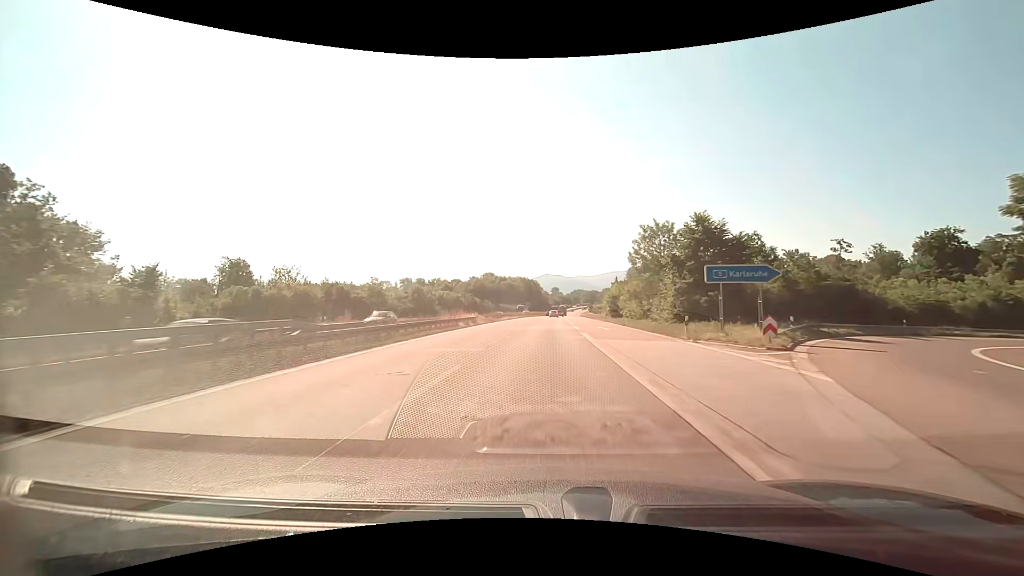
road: trunk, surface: asphalt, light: Day
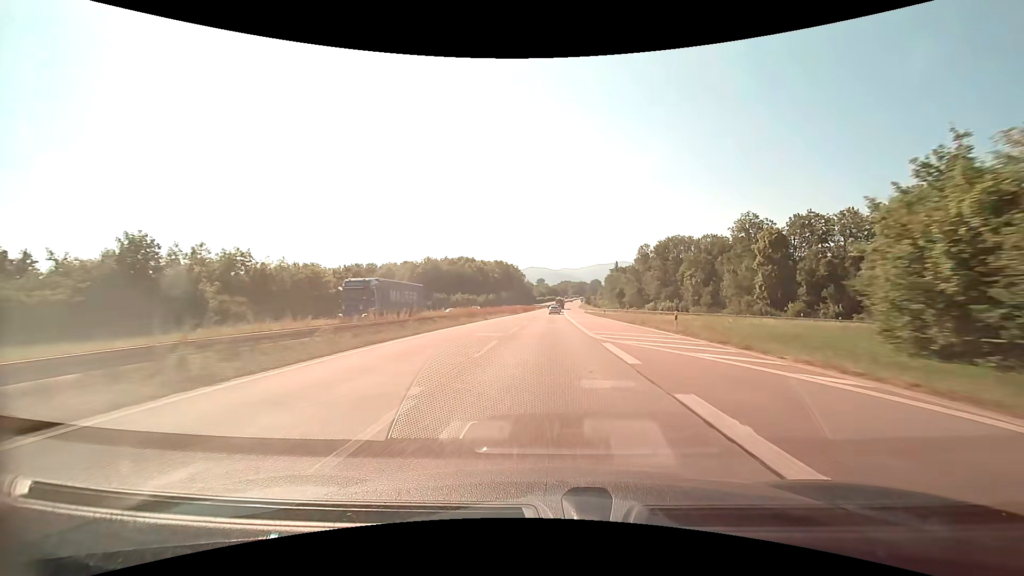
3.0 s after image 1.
(+1.1, +78.0) m; +2°
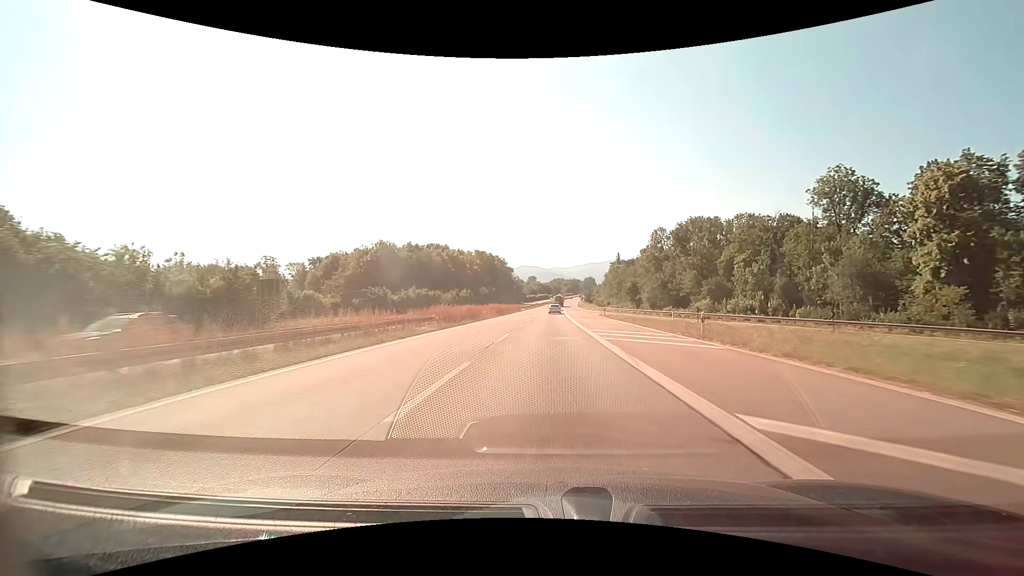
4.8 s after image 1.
(+0.4, +43.1) m; +1°
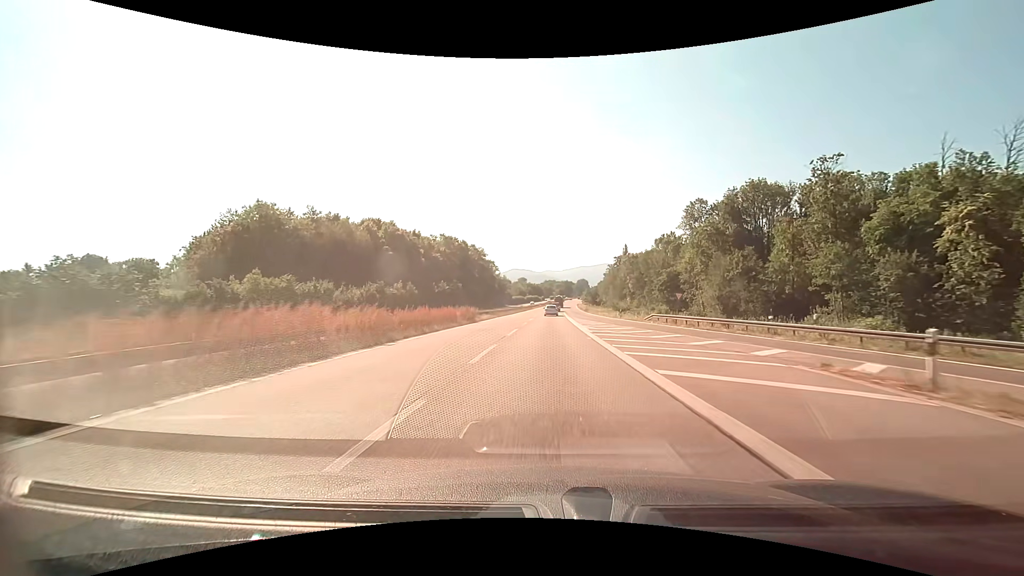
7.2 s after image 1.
(+0.4, +53.9) m; +1°
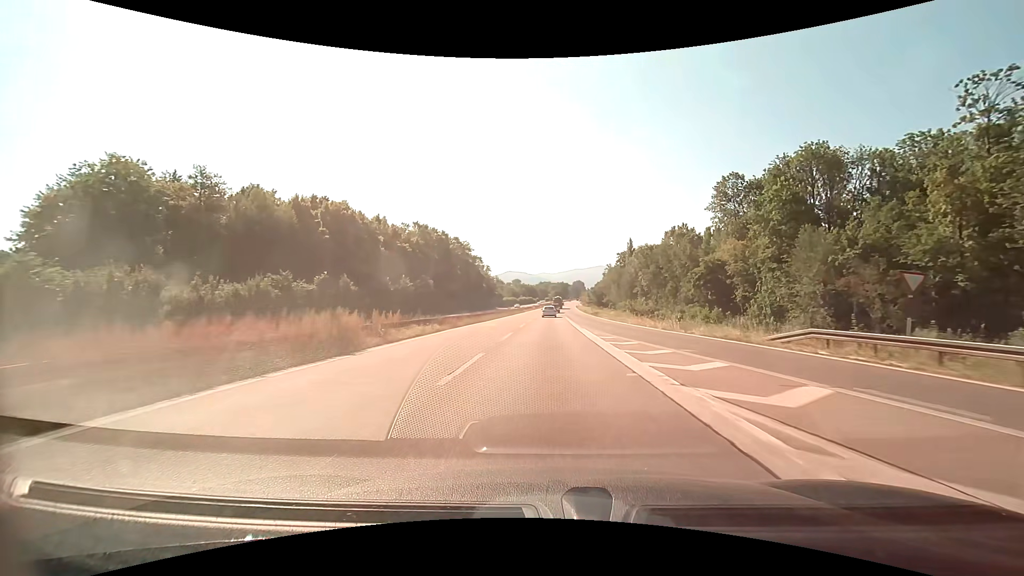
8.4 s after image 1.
(+0.1, +26.3) m; +1°
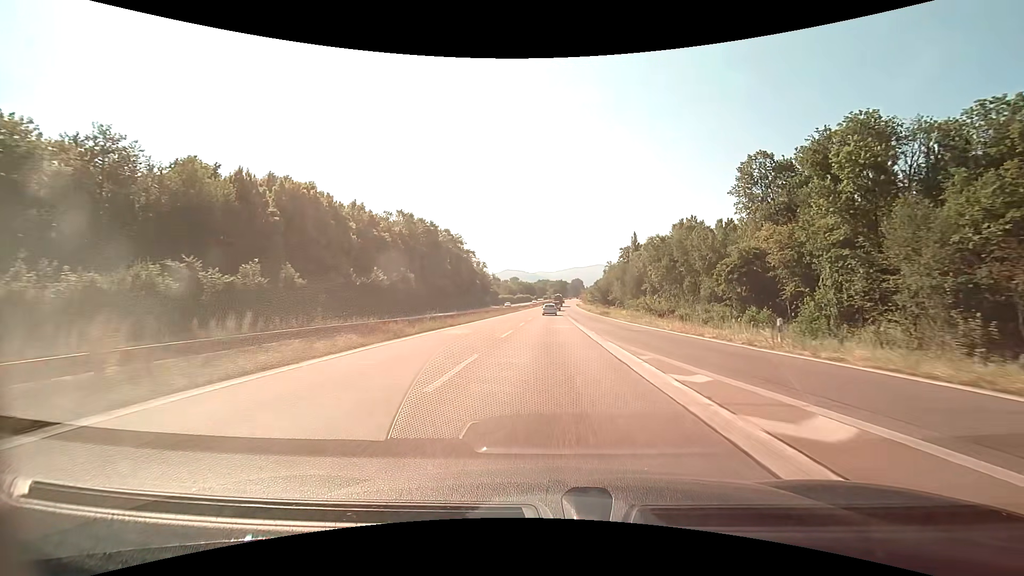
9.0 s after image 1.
(0.0, +13.0) m; 0°
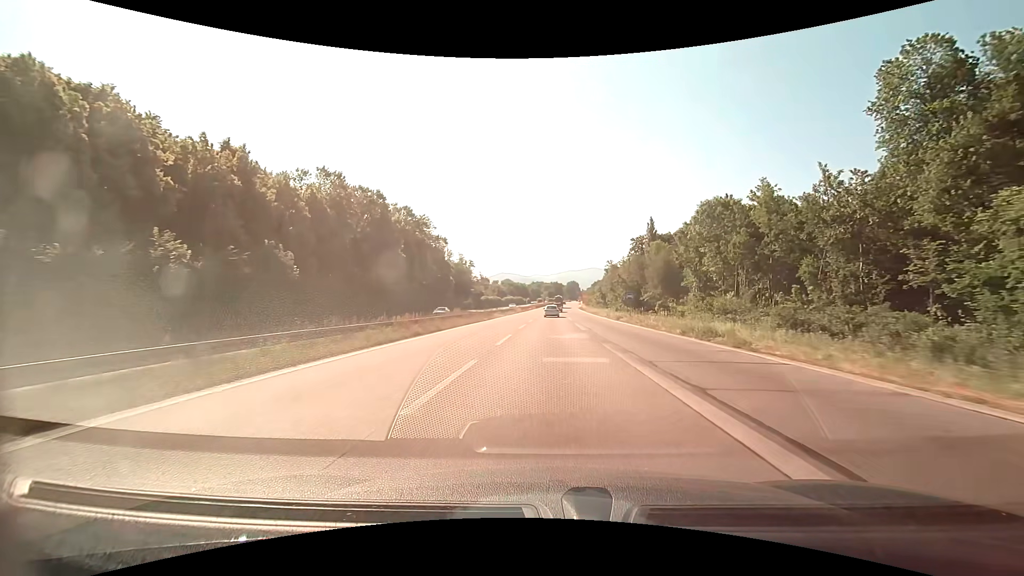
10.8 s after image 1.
(+0.1, +38.7) m; 0°
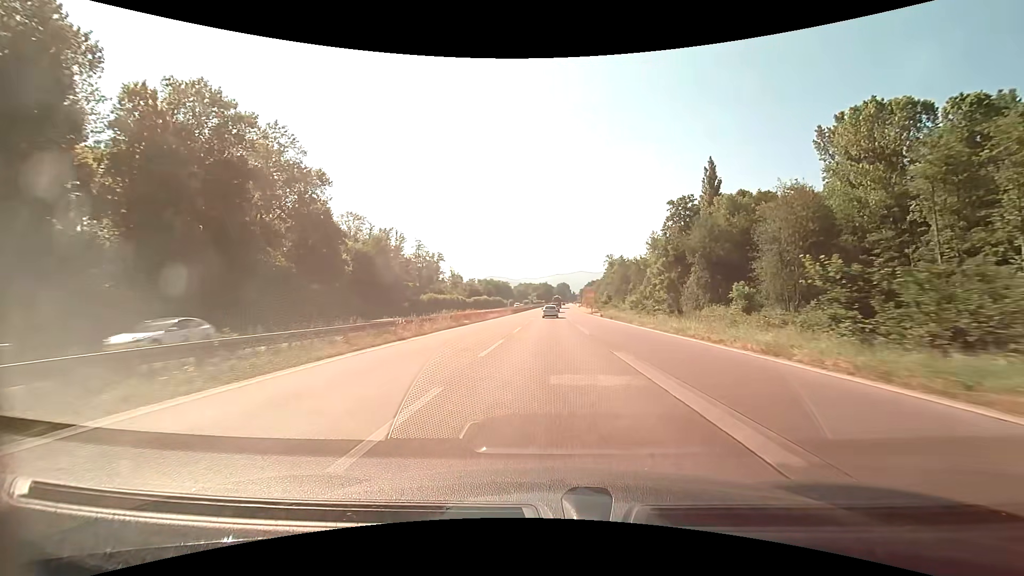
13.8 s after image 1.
(+0.9, +63.8) m; +1°
(0, +10) (0, +20) (0, +30) (0, +40) (0, +50) (+1, +60) (+1, +70) (+1, +80) (+1, +90) (+1, +100) m
